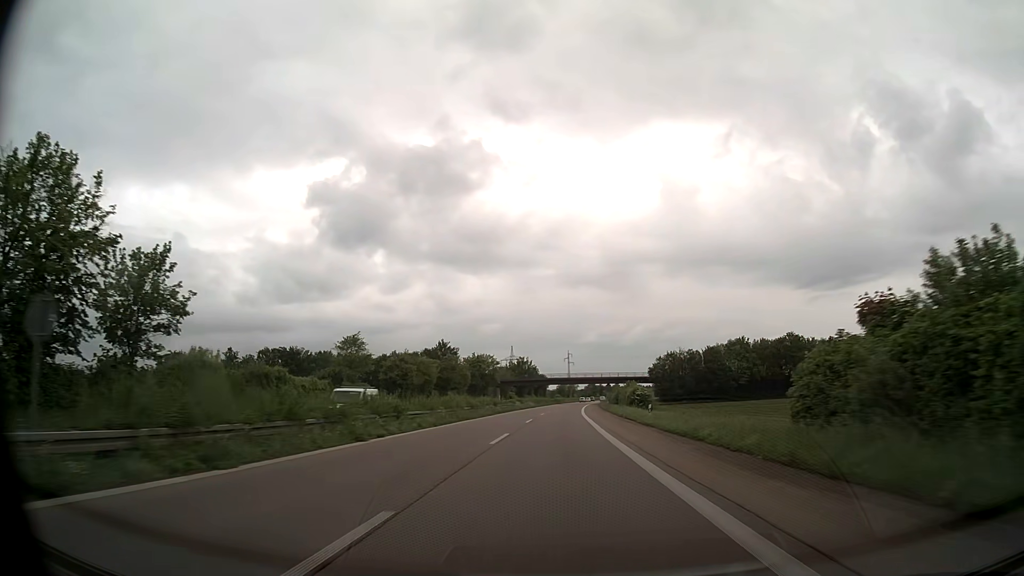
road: trunk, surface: asphalt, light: Day
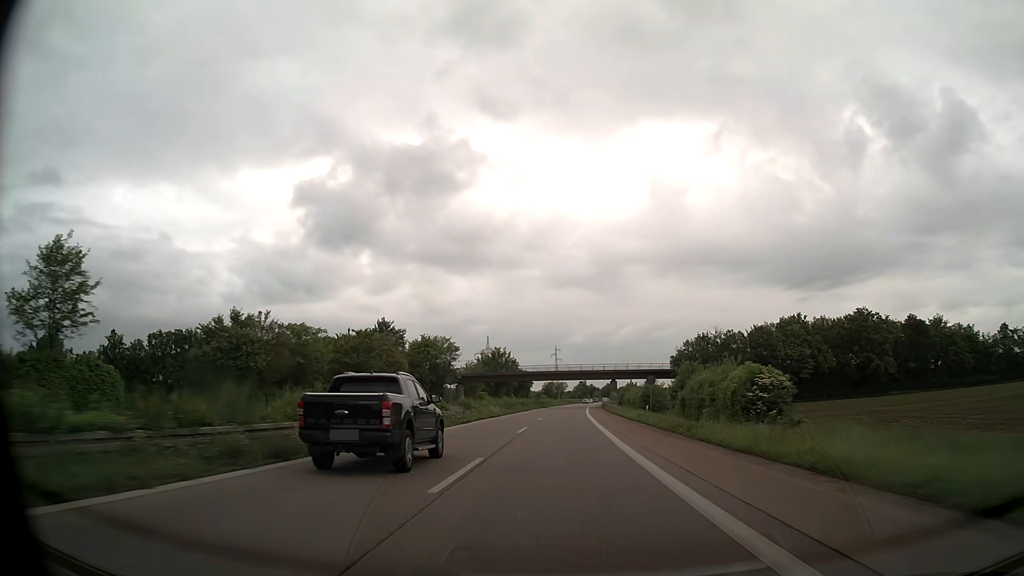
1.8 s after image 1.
(+0.3, +46.4) m; +1°
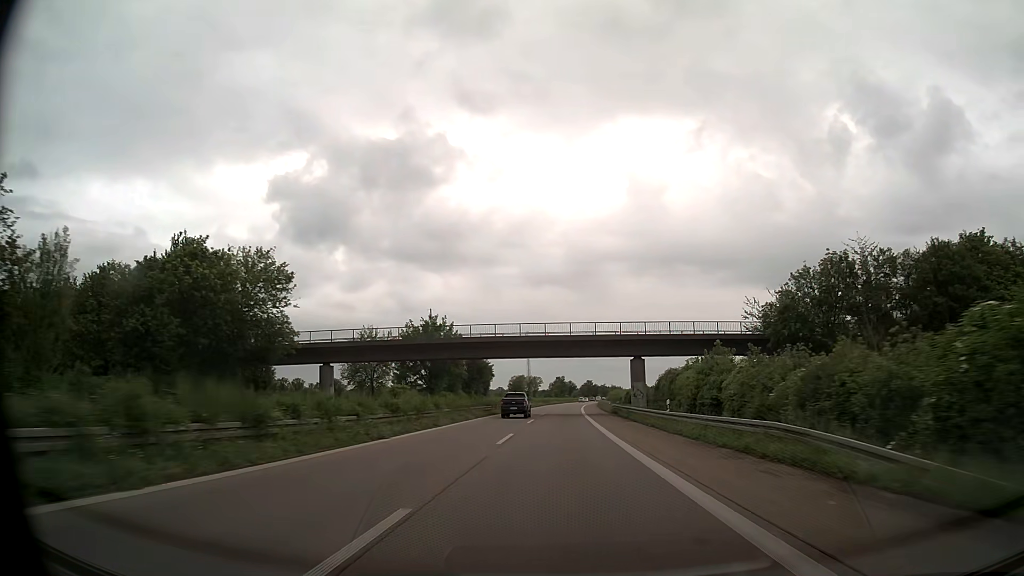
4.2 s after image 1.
(+1.2, +61.8) m; +2°
(0, +10) (0, +20) (0, +30) (0, +40) (+1, +50) (+1, +60) (+1, +70) (+2, +80) (+2, +90) (+2, +100) m
